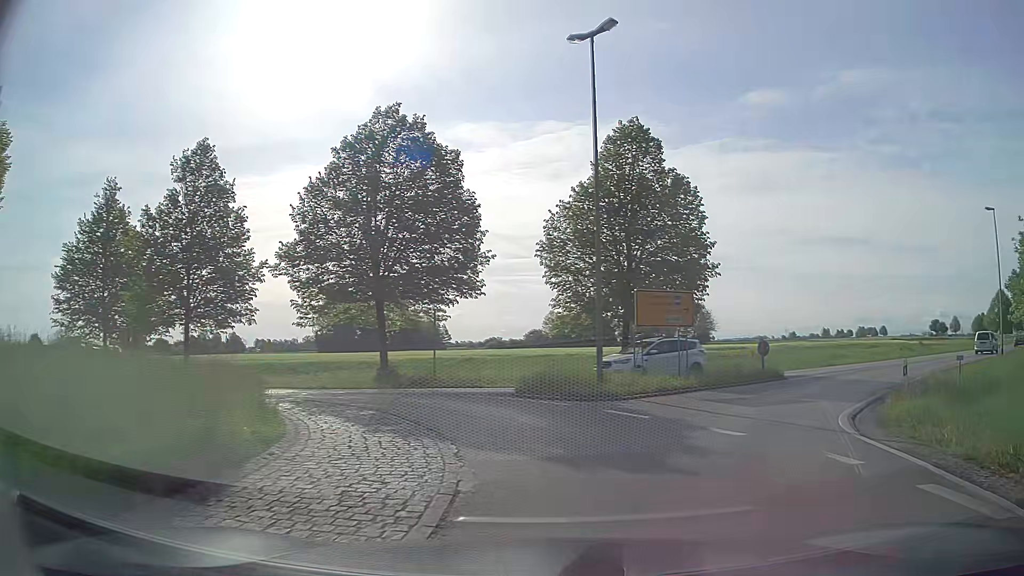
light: Day
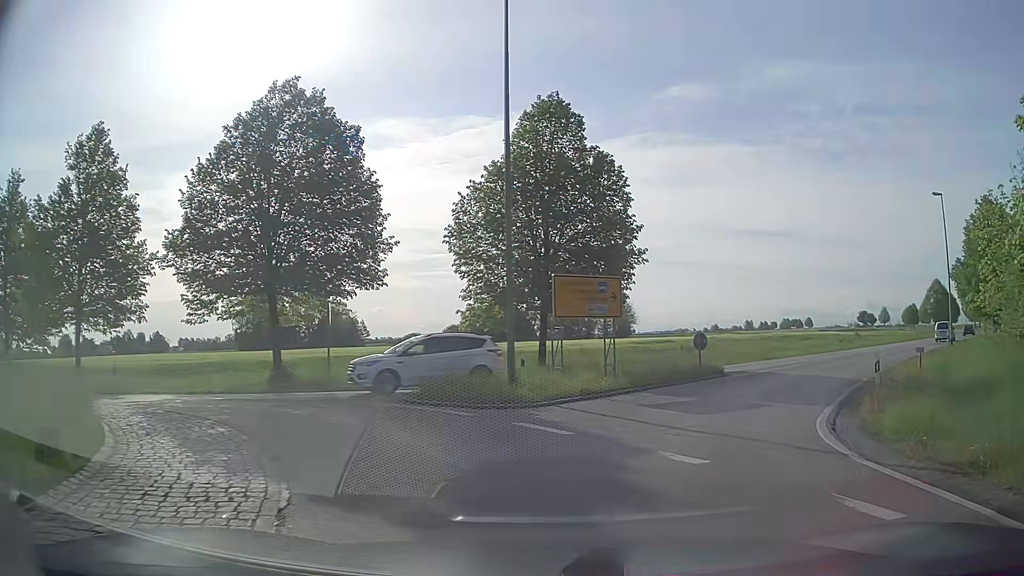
(+0.2, +3.0) m; +7°
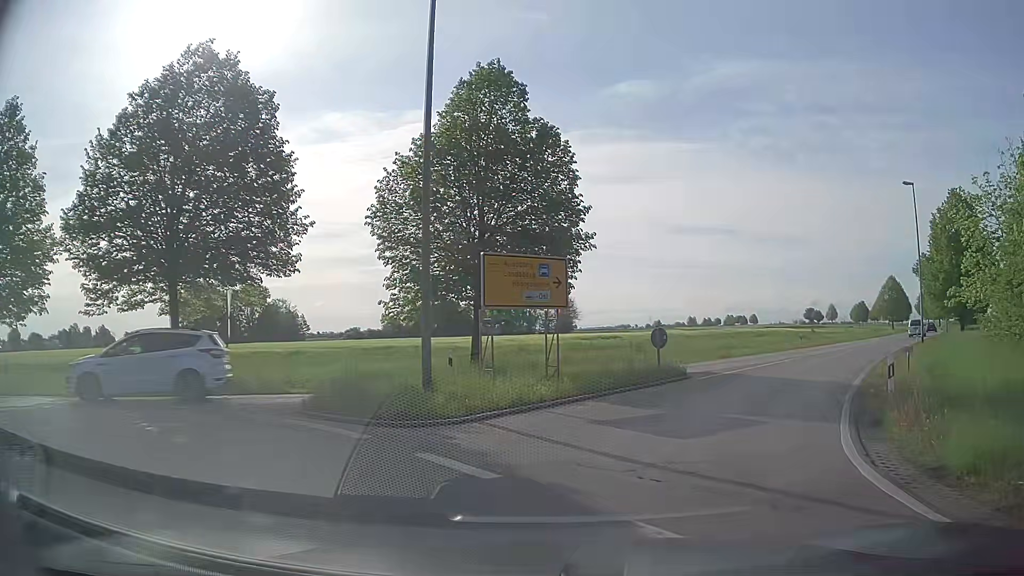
(+0.2, +3.5) m; +5°
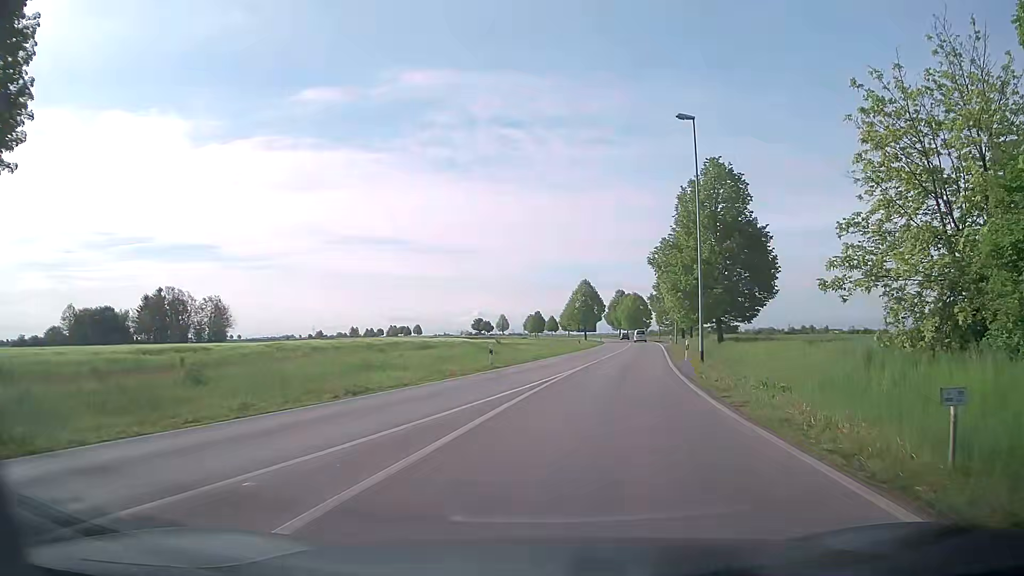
(+4.7, +17.3) m; +28°
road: secondary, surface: asphalt
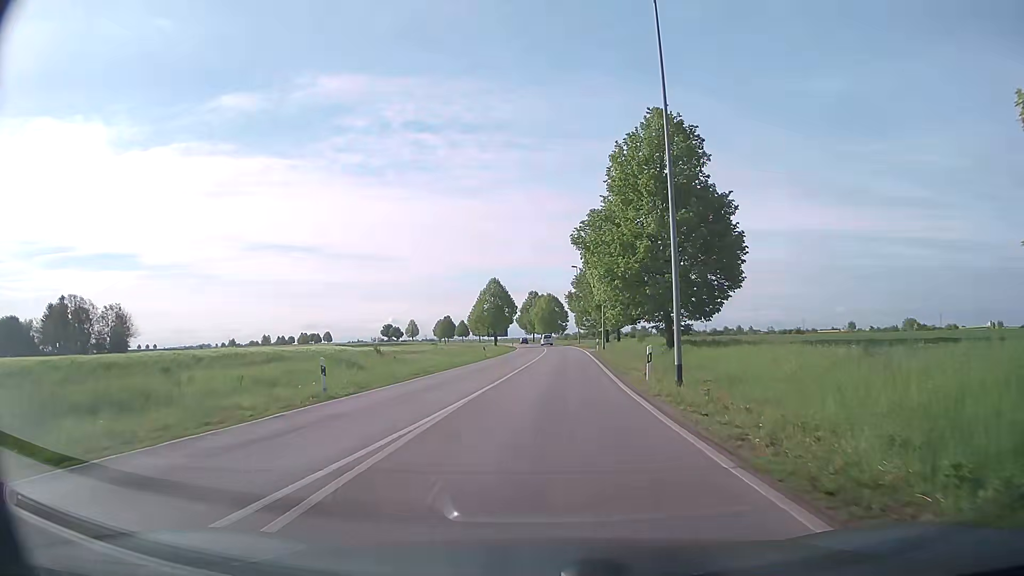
(+1.0, +12.1) m; +8°
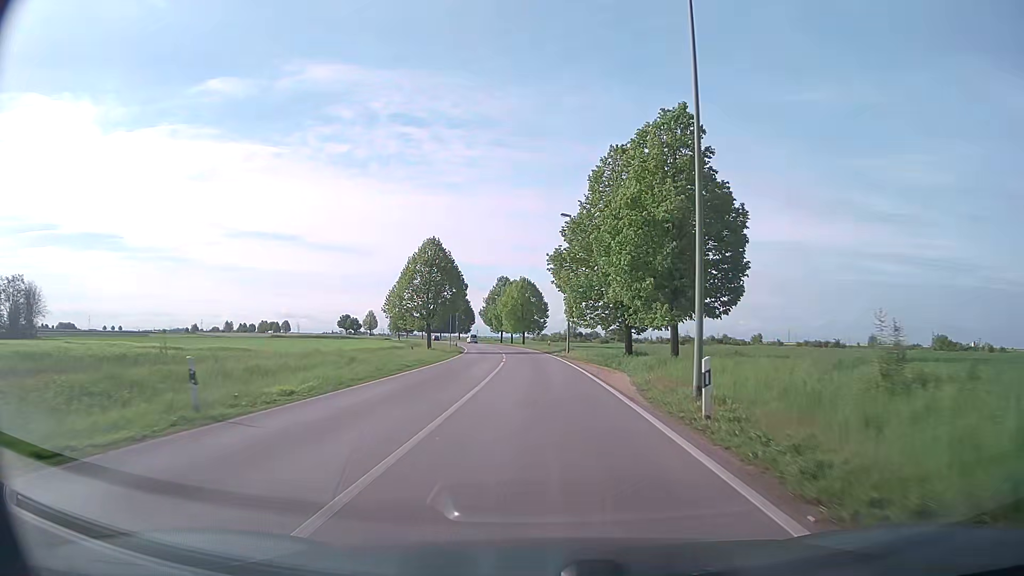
(+1.1, +40.3) m; +2°
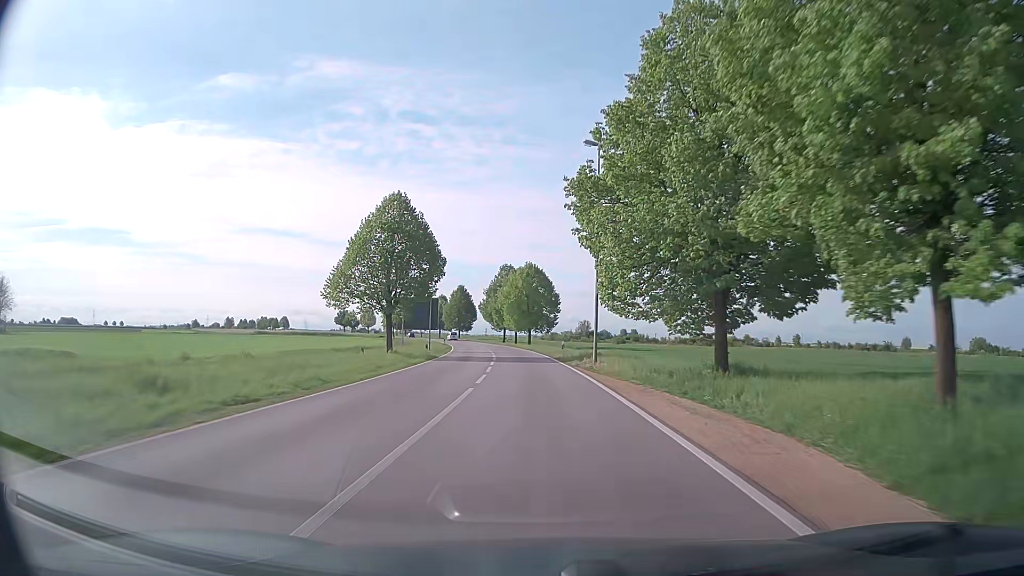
(-0.1, +19.5) m; -1°
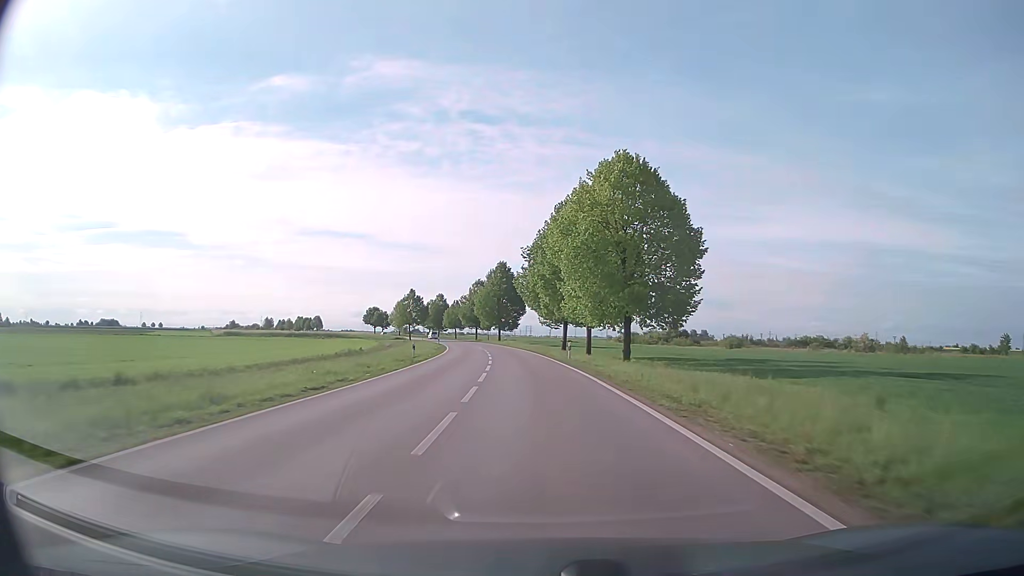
(-2.6, +54.7) m; -5°
(0, +10) (0, +20) (-1, +30) (-2, +40) (-3, +50) (-4, +60) (-5, +70) (-7, +80) (-8, +89) (-10, +99) m
